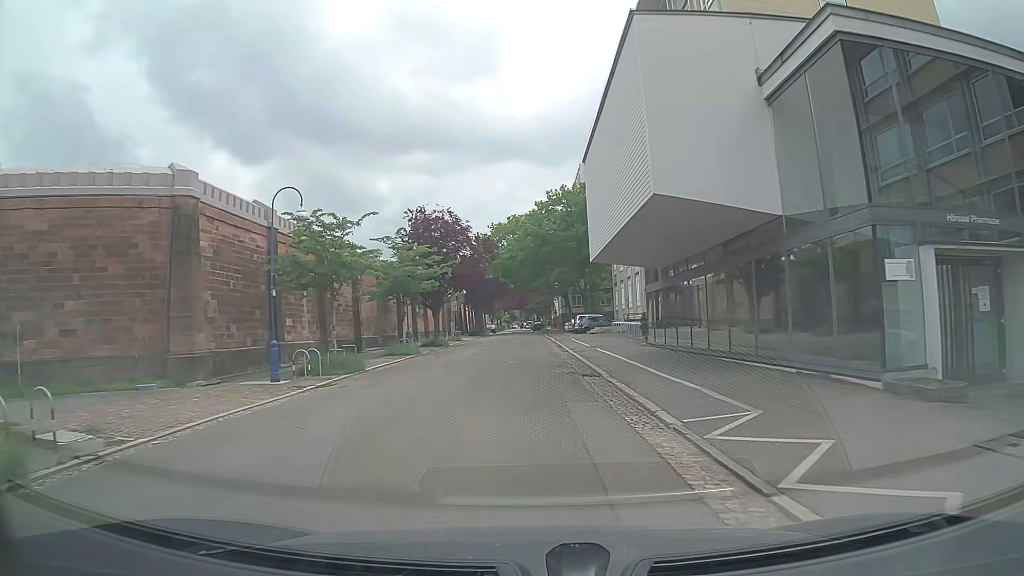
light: Day
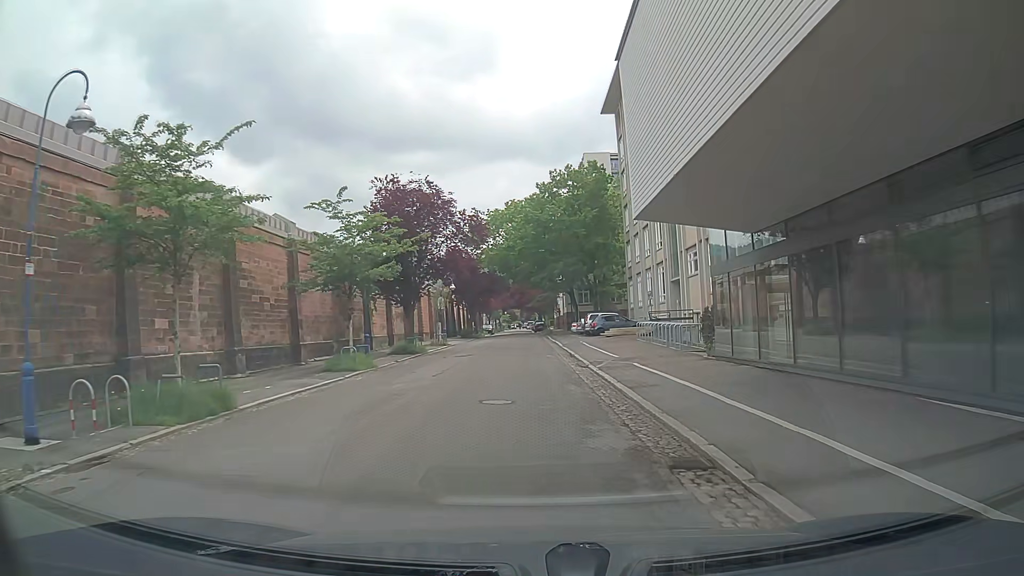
(-0.1, +10.7) m; -1°
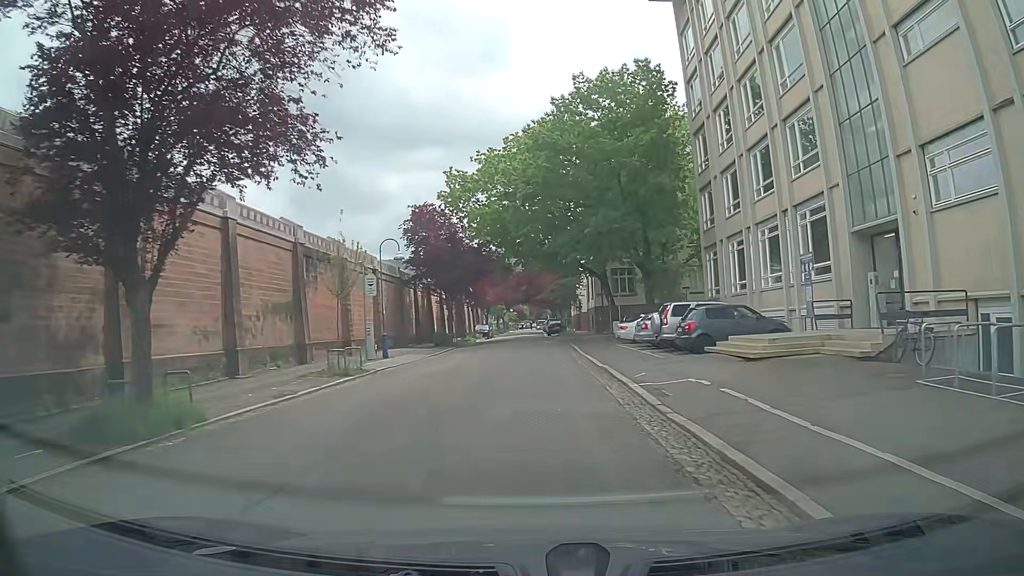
(-0.1, +27.0) m; 0°
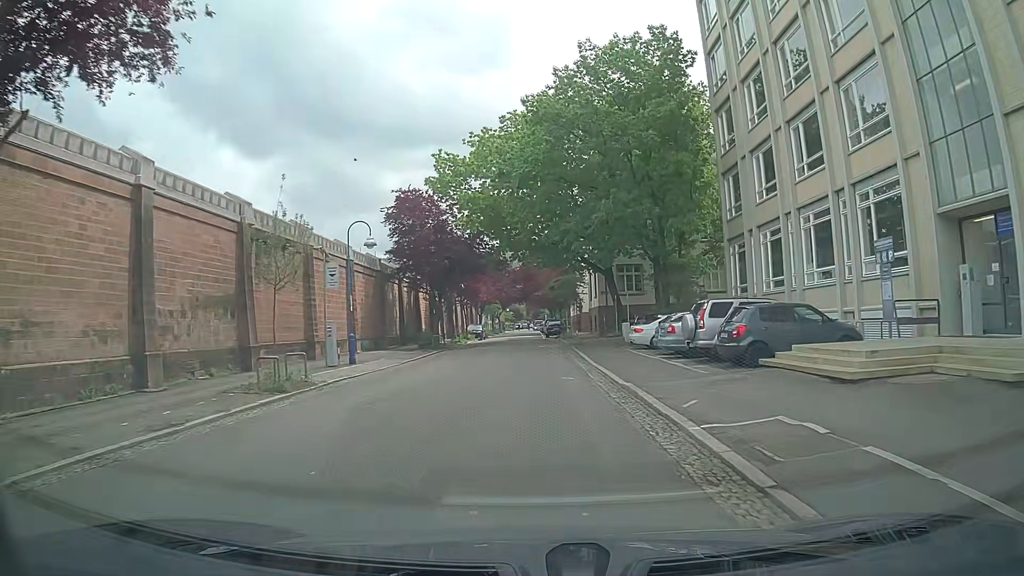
(-0.1, +5.4) m; -1°
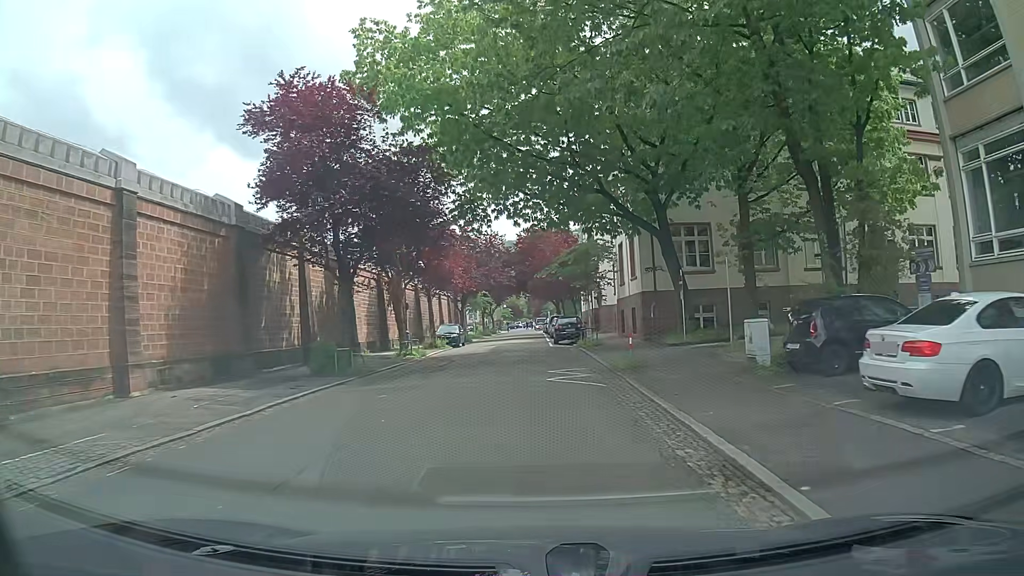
(+0.5, +21.0) m; +1°
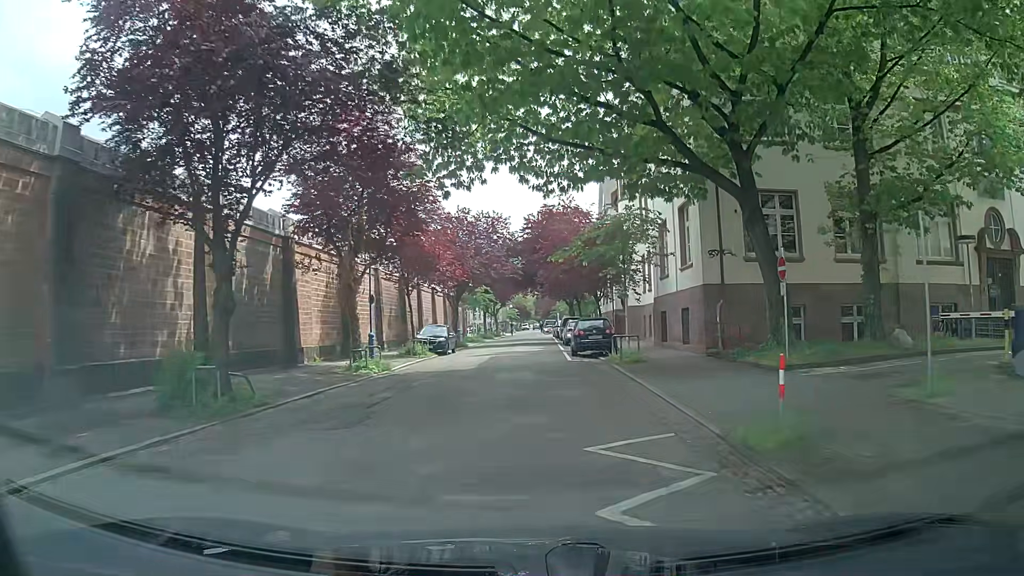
(-0.2, +10.0) m; 0°
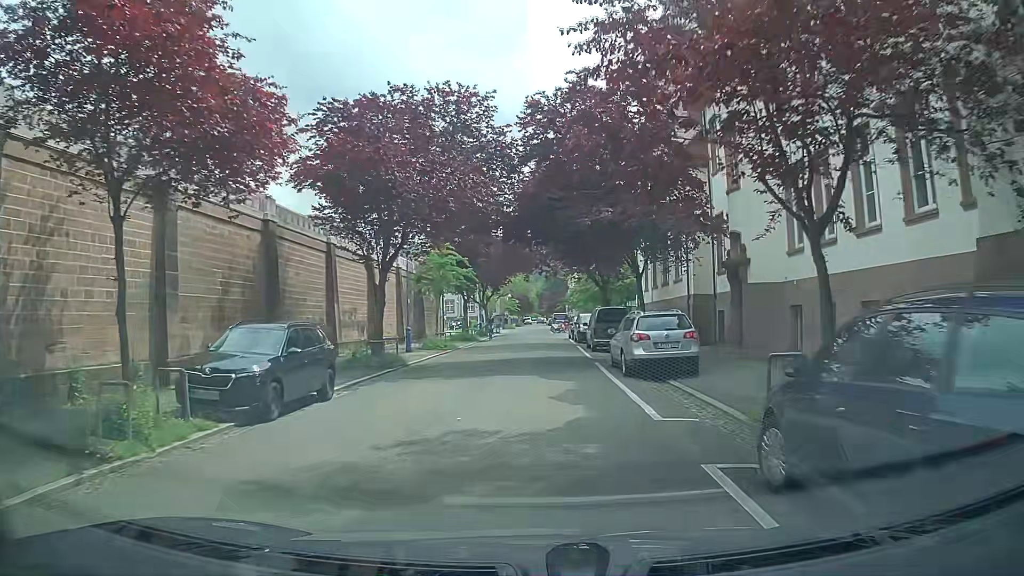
(-0.5, +24.0) m; -2°
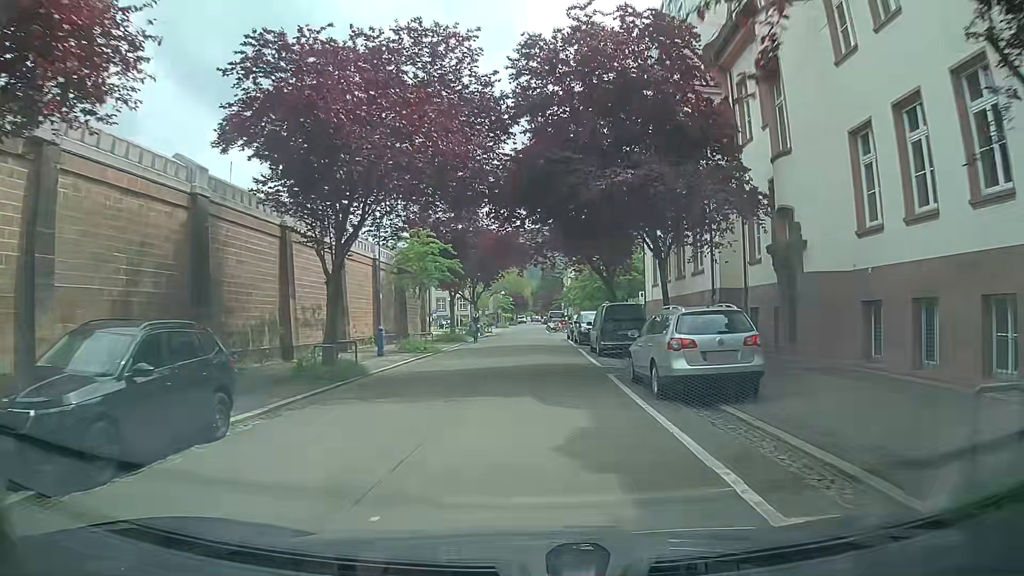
(+0.1, +4.7) m; 0°
(0, +10) (0, +20) (+1, +30) (+1, +40) (+1, +50) (+1, +60) (+1, +70) (+2, +80) (+2, +90) (+3, +100) m
